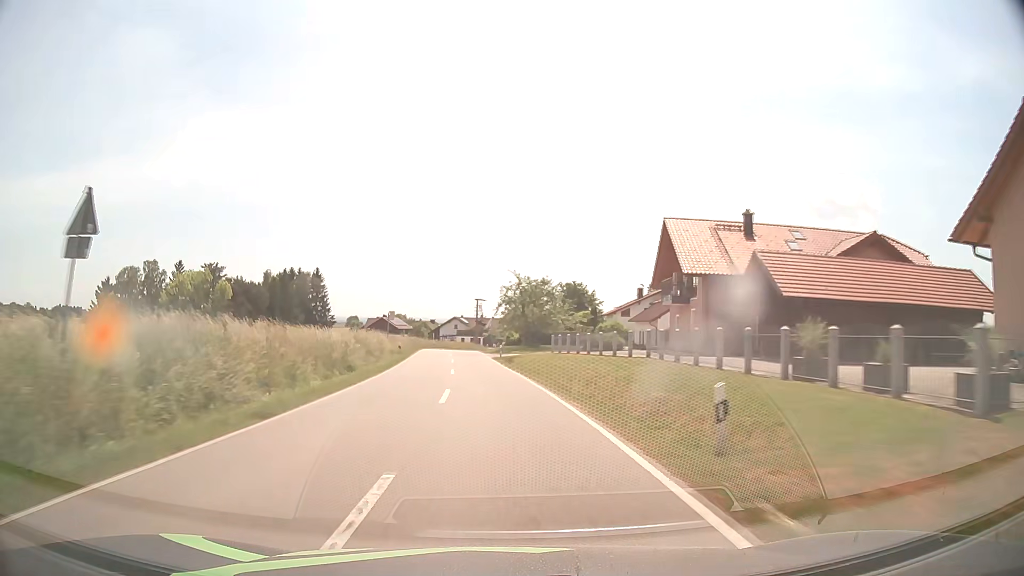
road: tertiary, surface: asphalt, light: Day
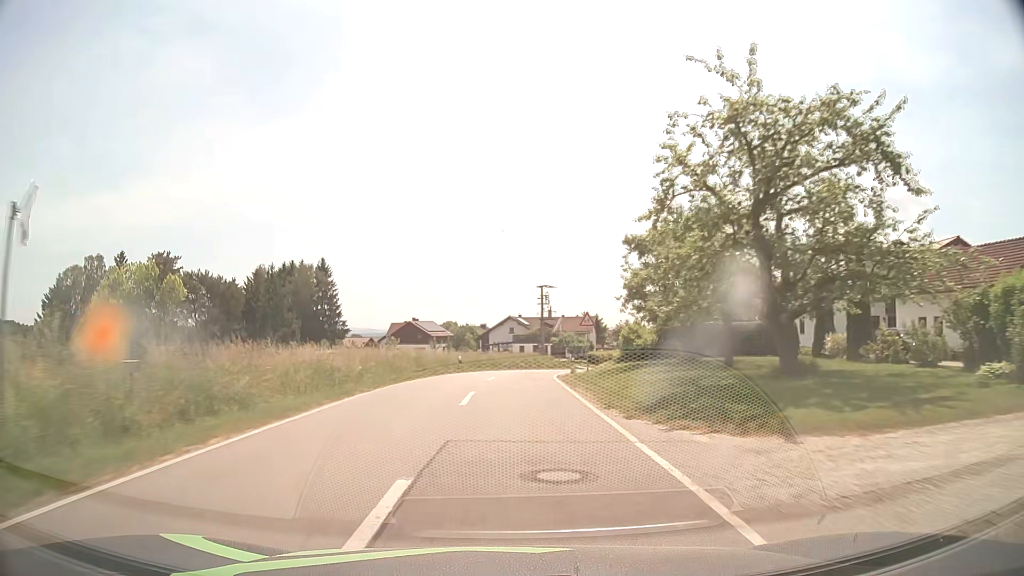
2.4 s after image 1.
(-2.8, +47.5) m; -5°
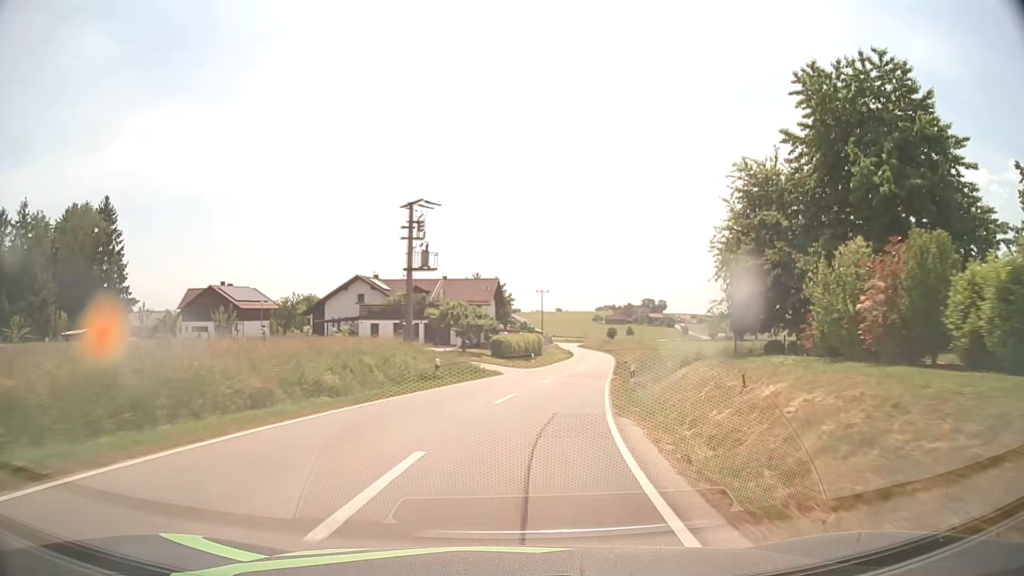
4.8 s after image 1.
(+2.3, +44.7) m; +10°
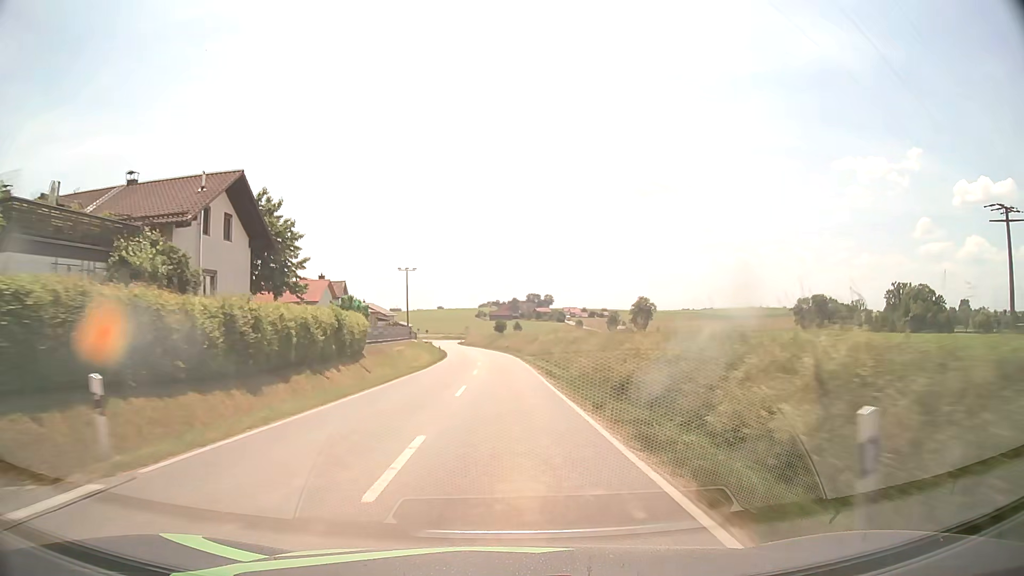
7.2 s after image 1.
(+5.8, +45.7) m; +11°
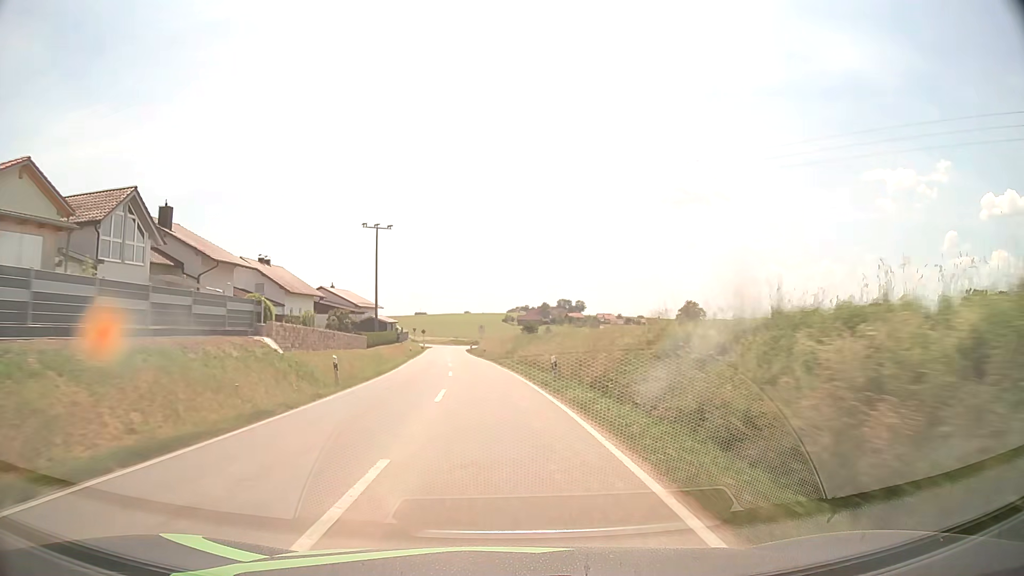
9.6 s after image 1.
(-0.7, +49.7) m; -3°
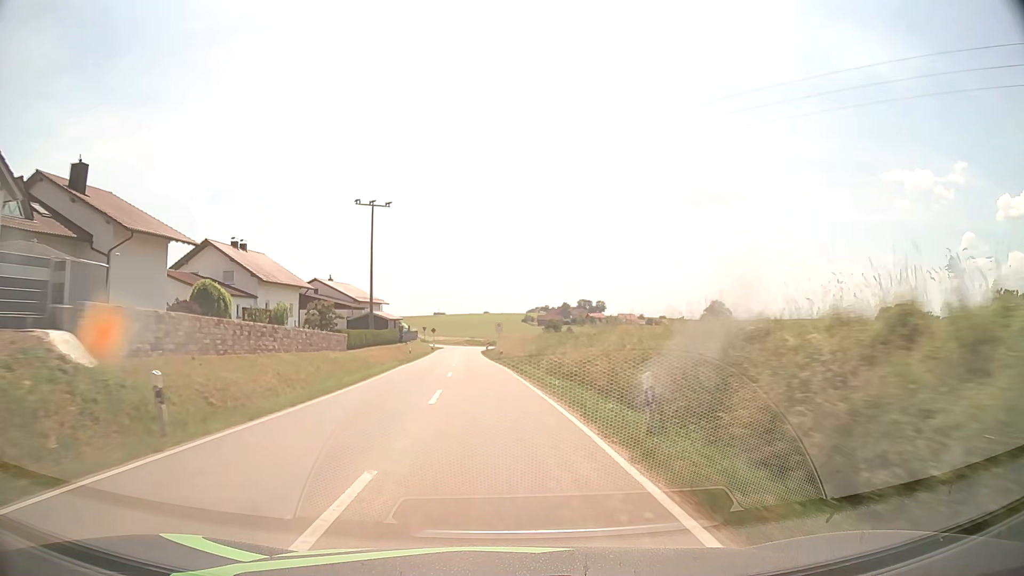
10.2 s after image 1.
(-0.2, +12.7) m; -1°
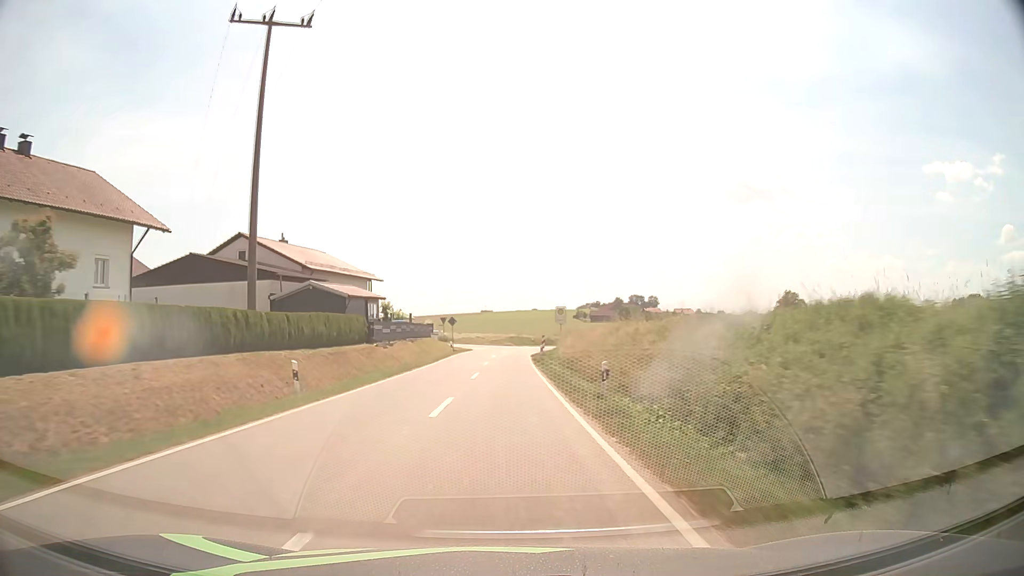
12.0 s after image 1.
(-1.5, +38.1) m; -4°
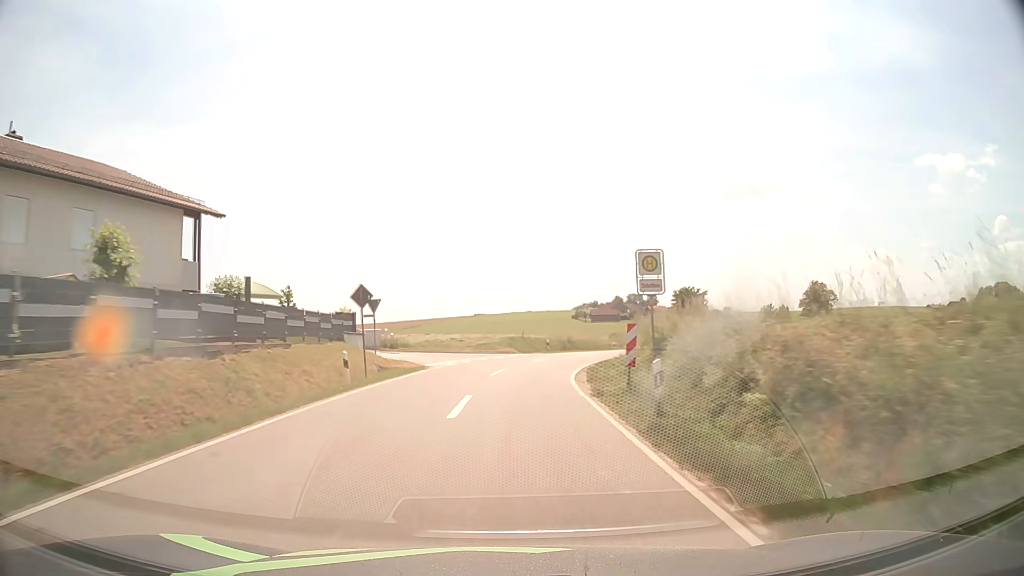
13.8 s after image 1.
(-0.2, +36.2) m; 0°
(0, +10) (+1, +20) (+2, +30) (+4, +40) (+7, +49) (+11, +59) (+15, +68) (+18, +77) (+21, +87) (+24, +96) m
